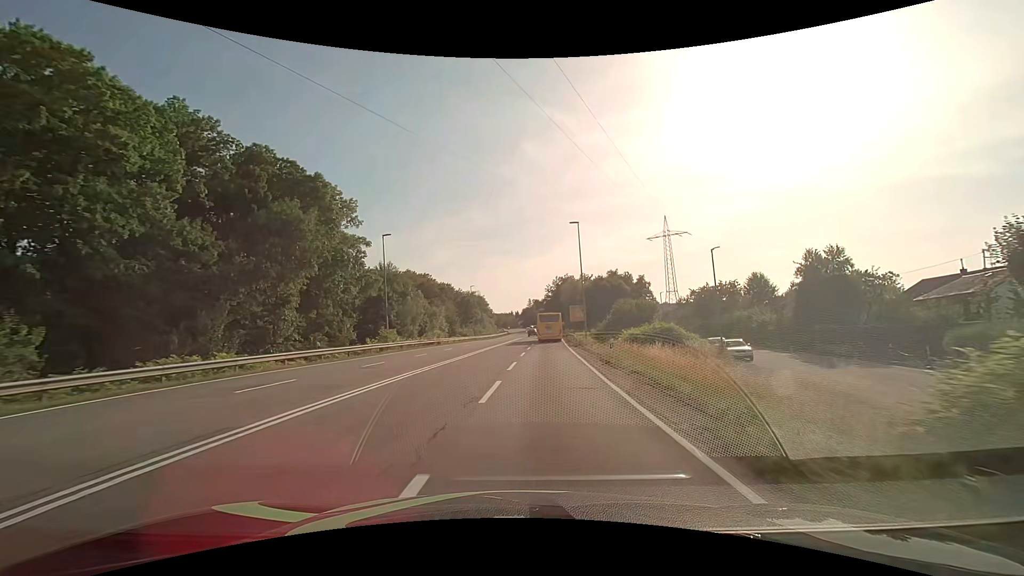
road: secondary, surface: asphalt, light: Day
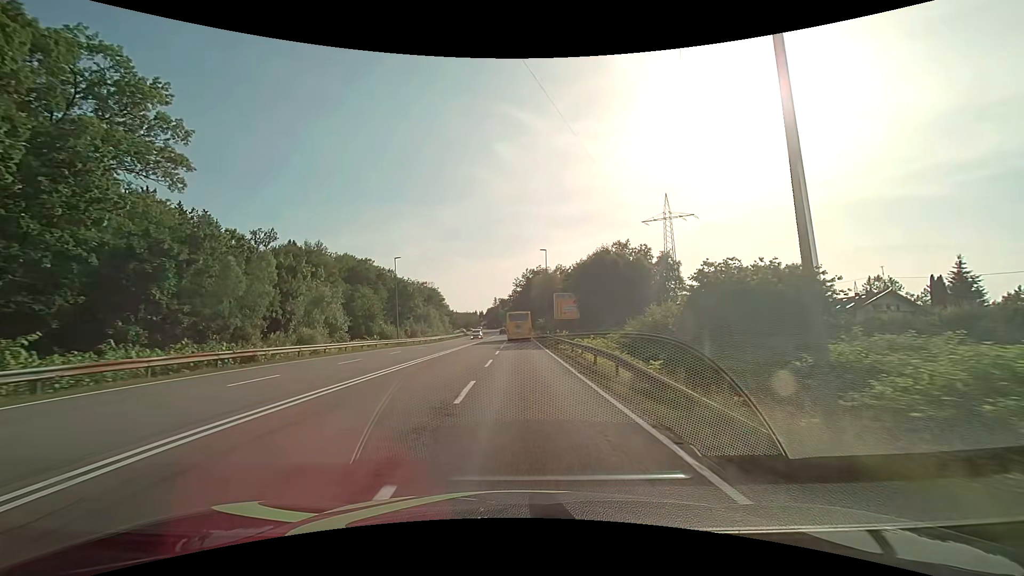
(+1.7, +35.0) m; +4°
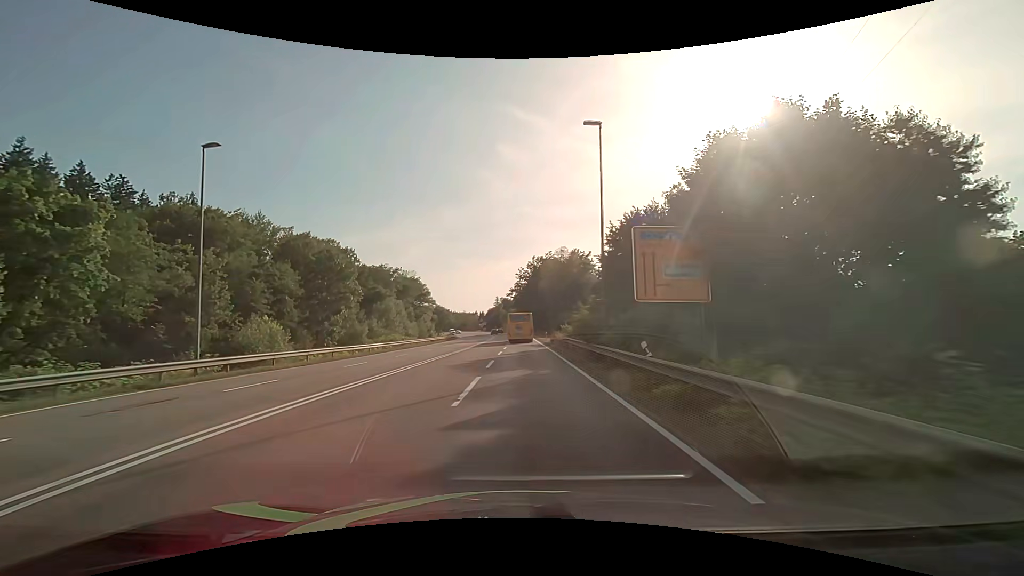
(0.0, +35.7) m; 0°
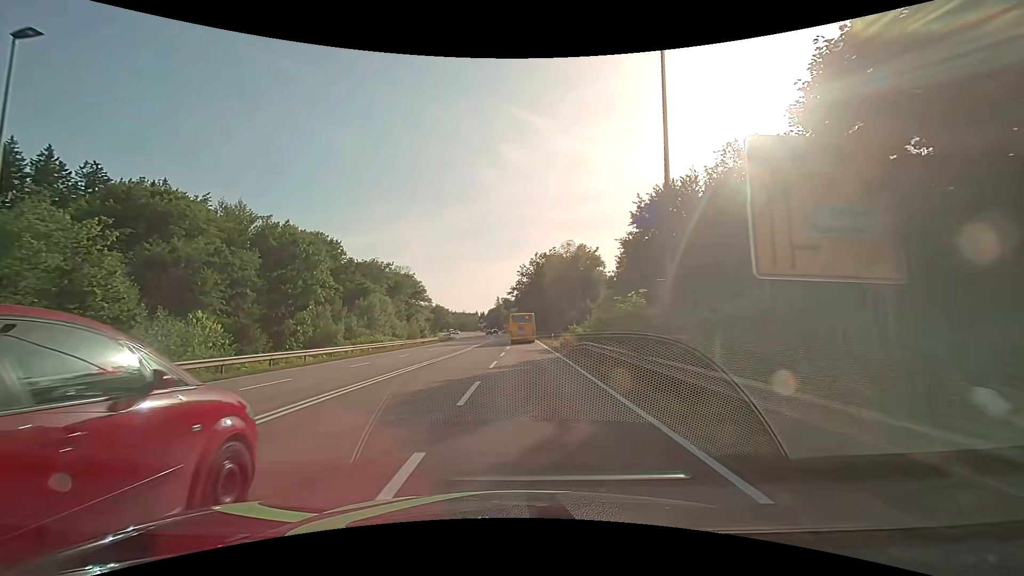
(0.0, +8.7) m; 0°
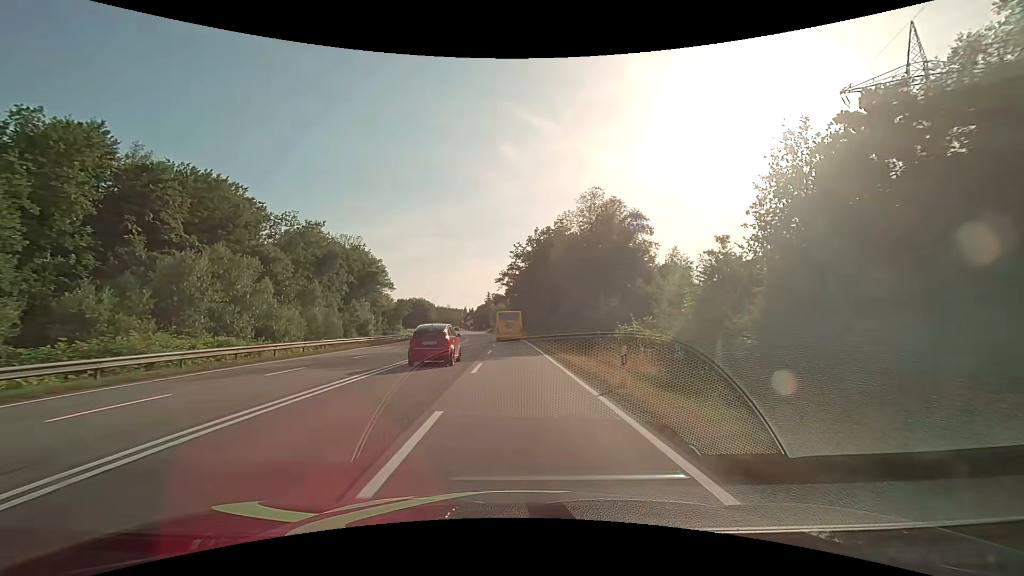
(+0.3, +33.7) m; +1°
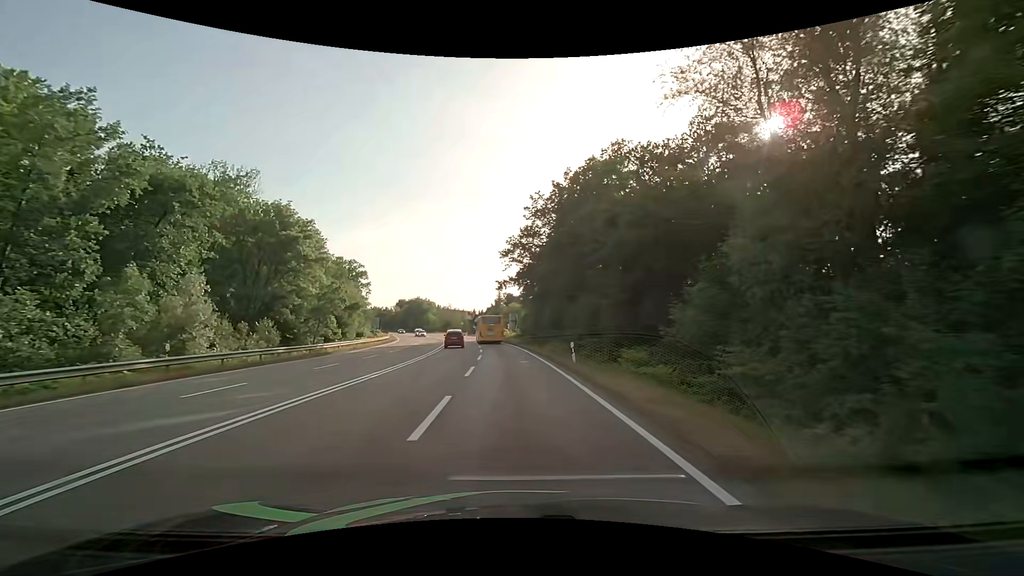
(-0.5, +40.2) m; -2°
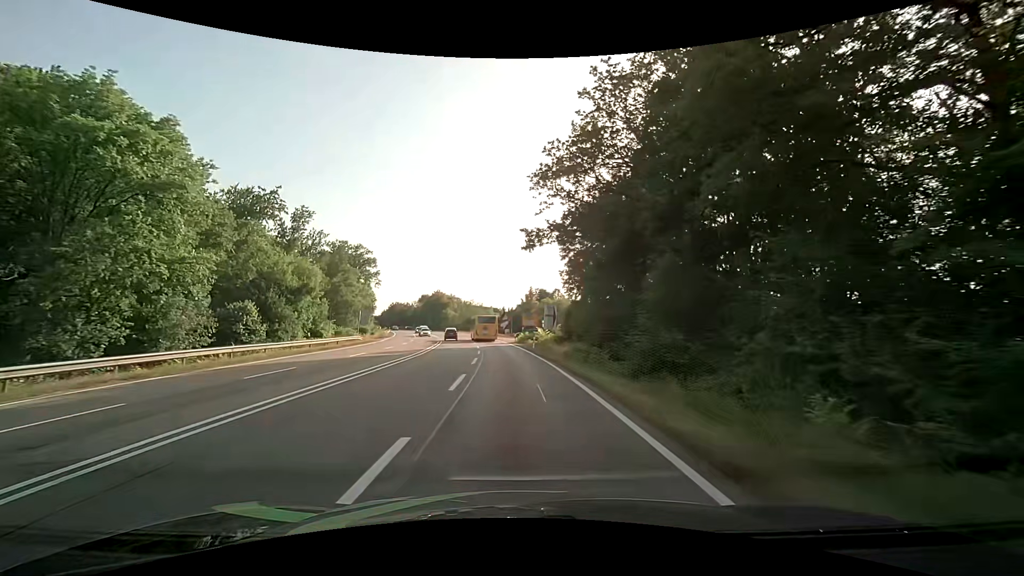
(-0.8, +31.1) m; -4°
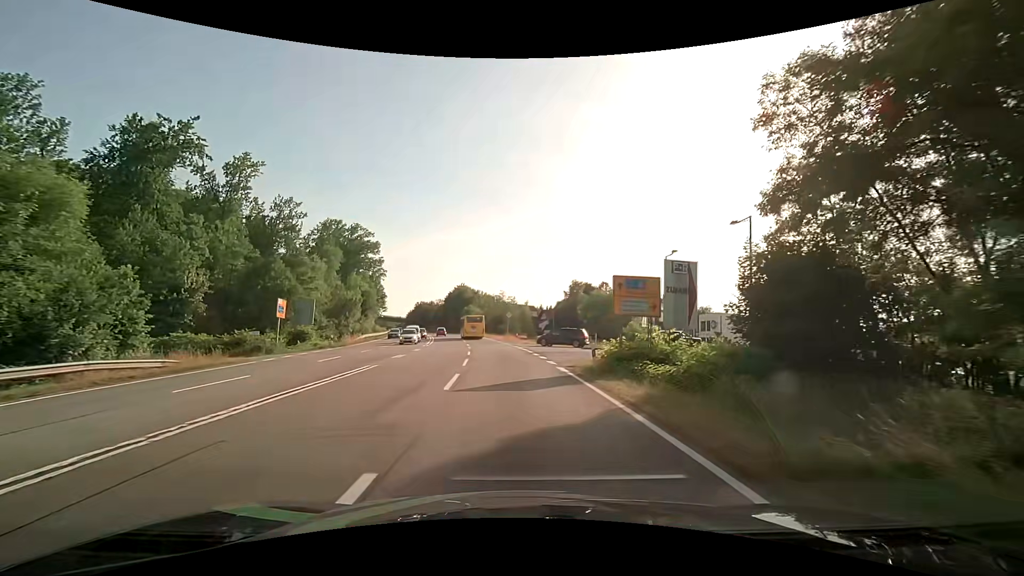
(-1.3, +38.0) m; -4°
(0, +10) (-1, +20) (-1, +30) (-2, +40) (-4, +50) (-5, +60) (-6, +70) (-8, +79) (-10, +89) (-12, +99) m
